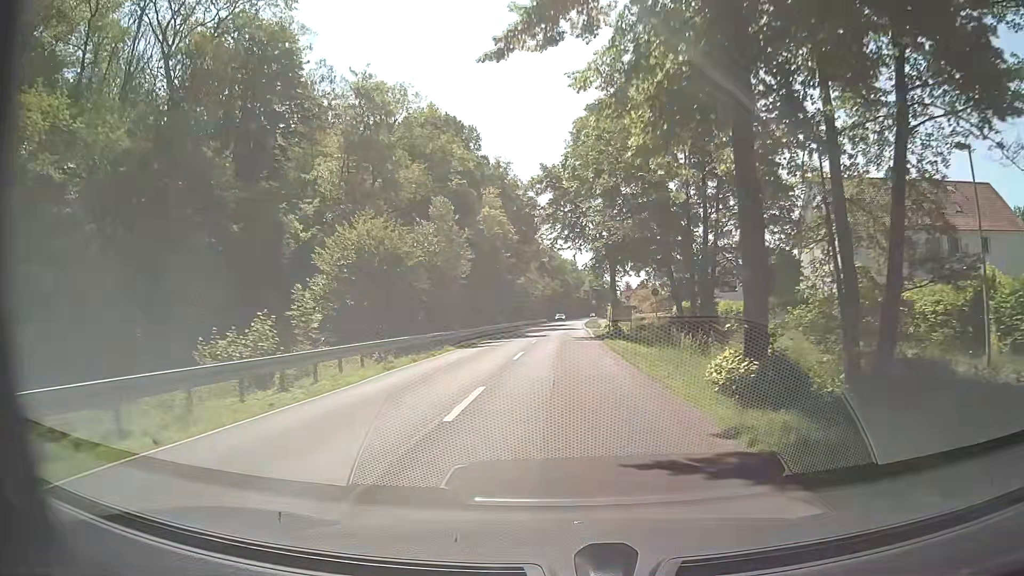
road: secondary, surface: asphalt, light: Day
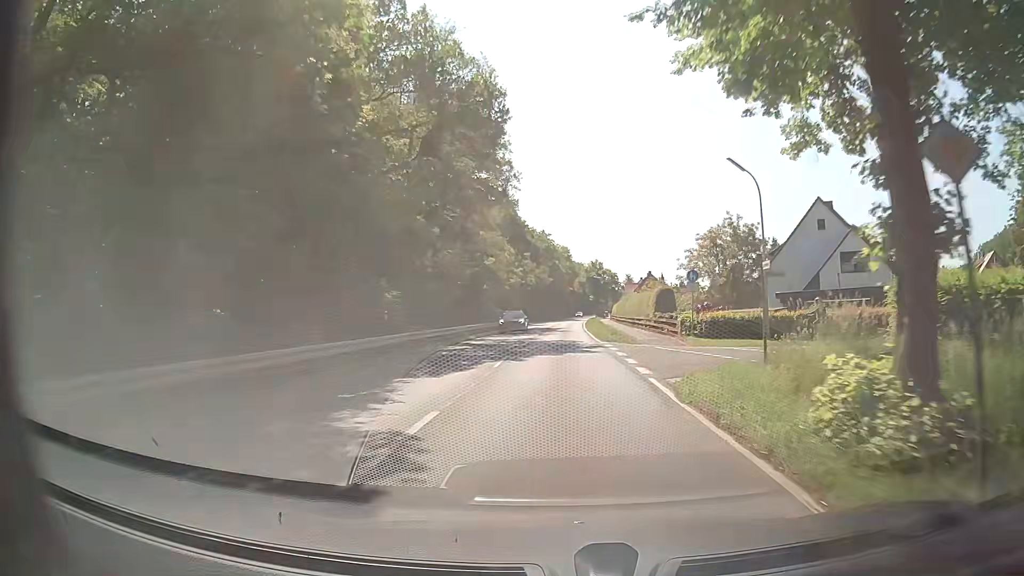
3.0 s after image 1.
(+0.7, +39.6) m; +2°
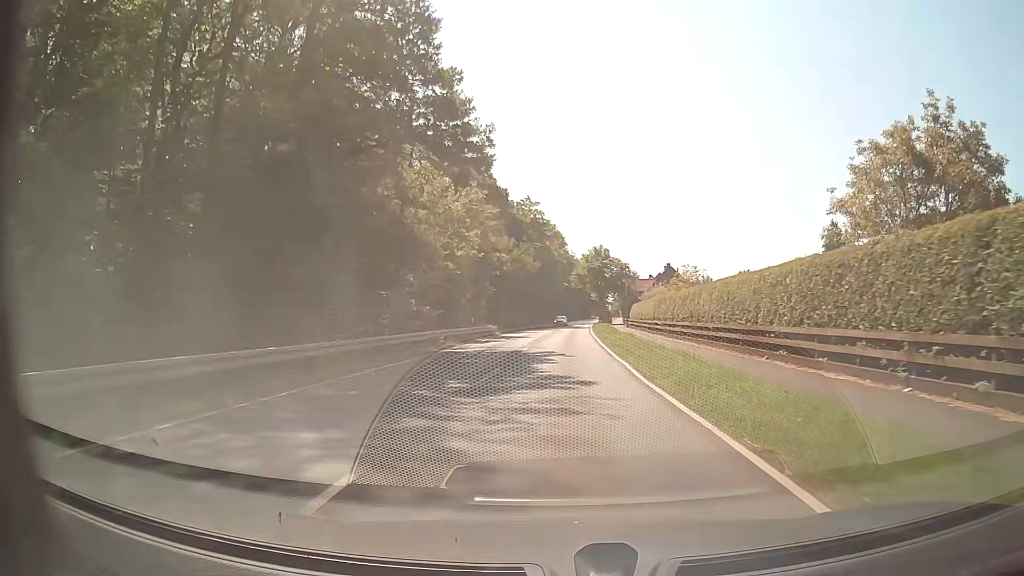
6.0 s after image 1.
(0.0, +39.7) m; 0°
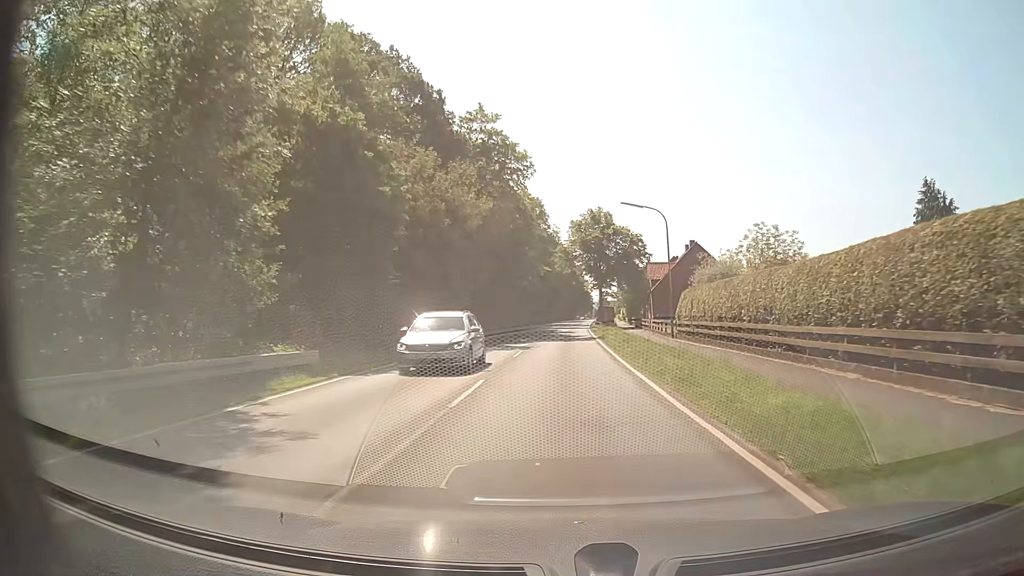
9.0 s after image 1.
(+0.8, +39.6) m; +2°
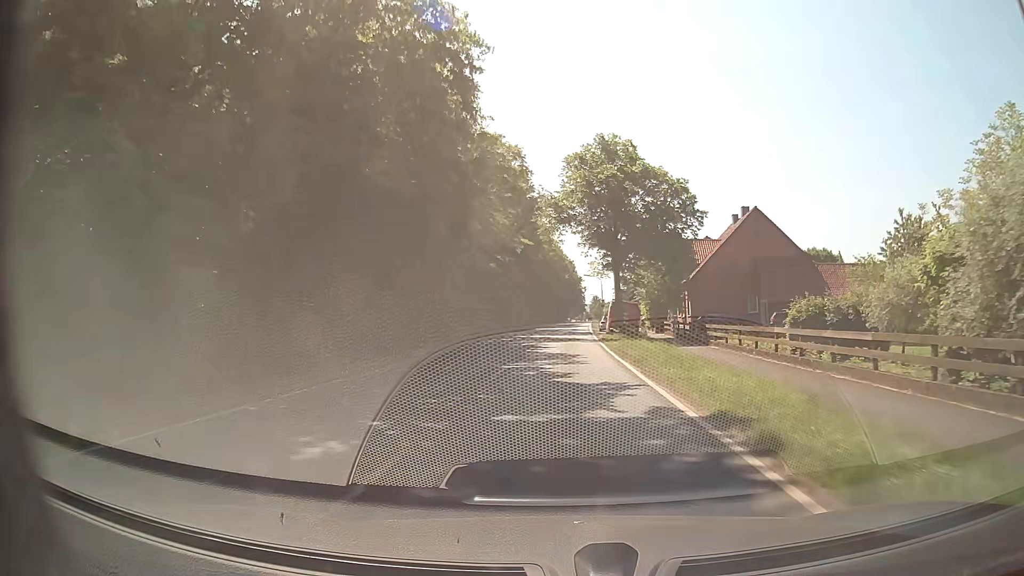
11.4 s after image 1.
(+0.2, +31.6) m; +1°
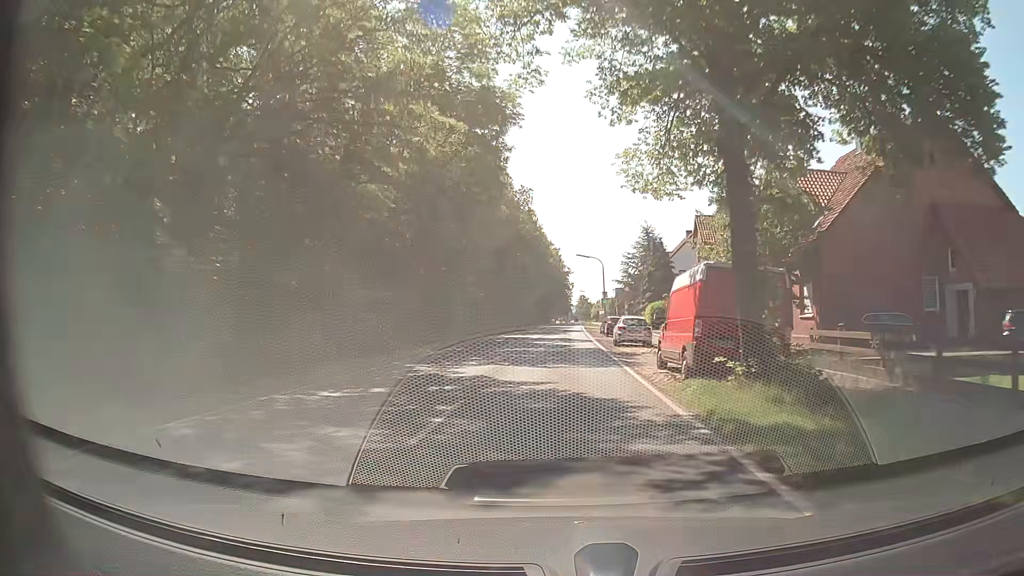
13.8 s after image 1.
(+0.3, +31.7) m; +1°
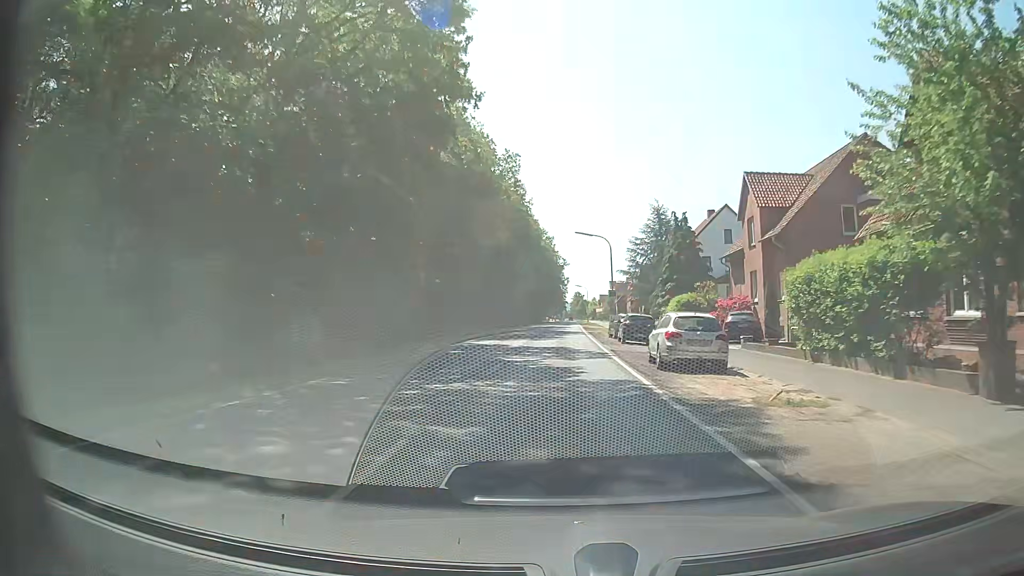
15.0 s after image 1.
(0.0, +15.8) m; +1°
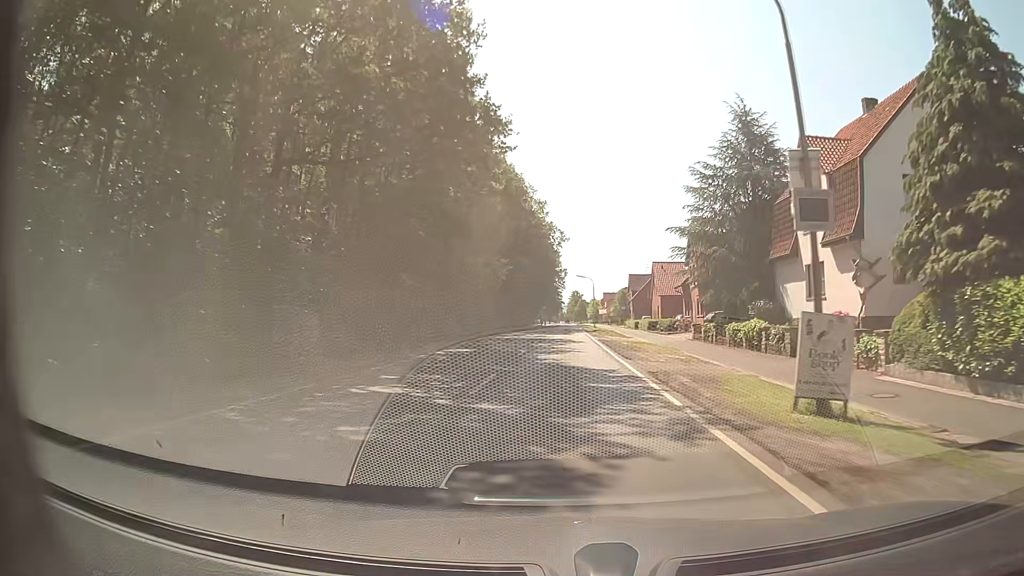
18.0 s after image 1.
(-0.1, +39.6) m; 0°
(0, +10) (0, +20) (0, +30) (0, +40) (+1, +50) (+1, +60) (+1, +70) (+1, +80) (+1, +90) (+1, +100) m
